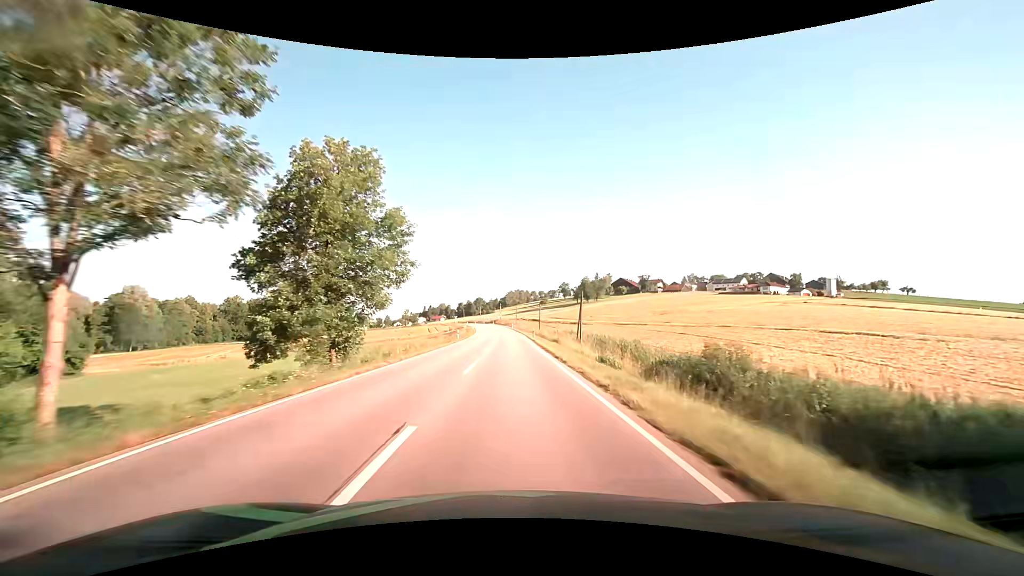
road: secondary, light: Day
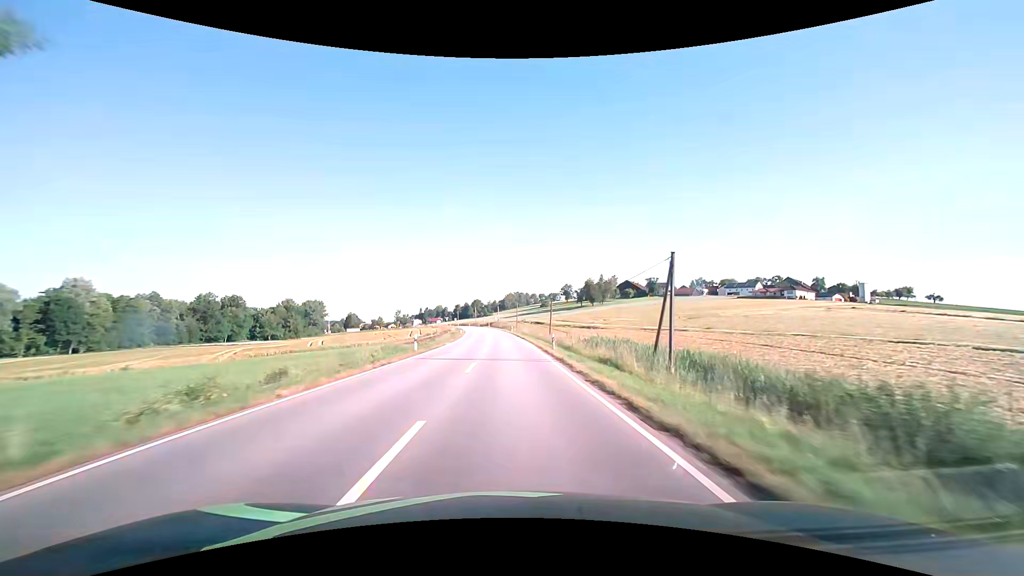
(0.0, +23.7) m; 0°
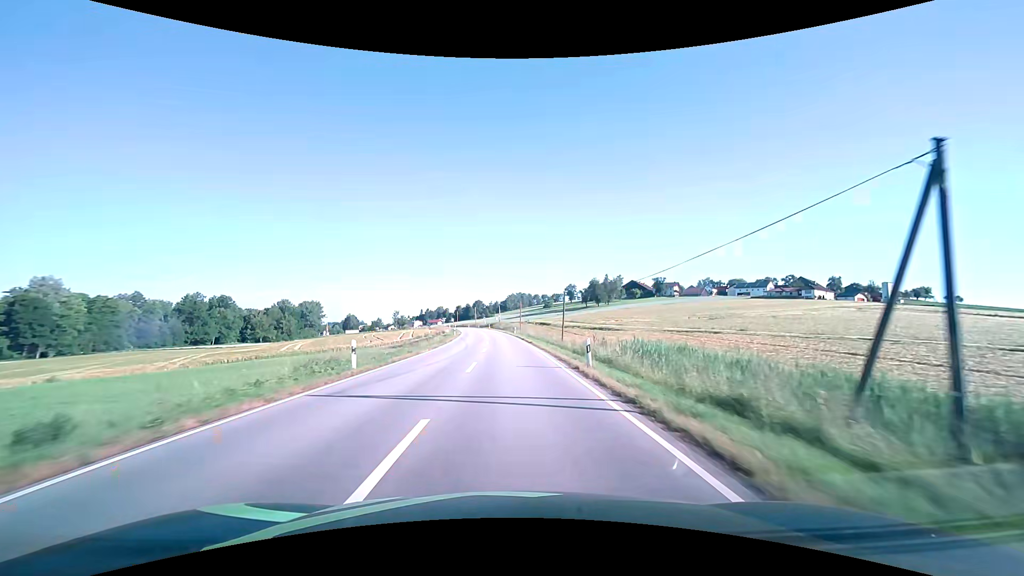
(0.0, +11.9) m; 0°
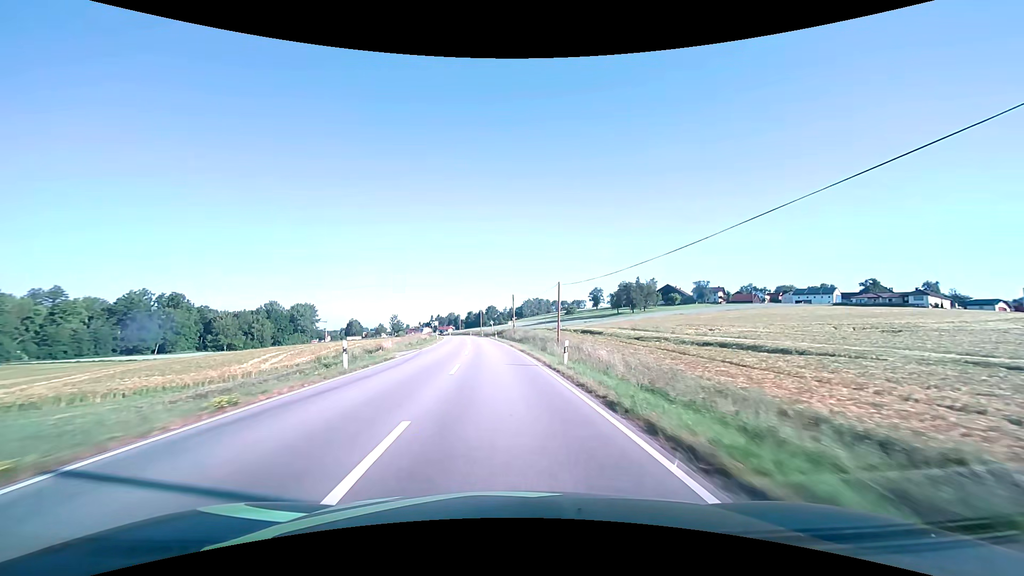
(-0.5, +48.2) m; -2°
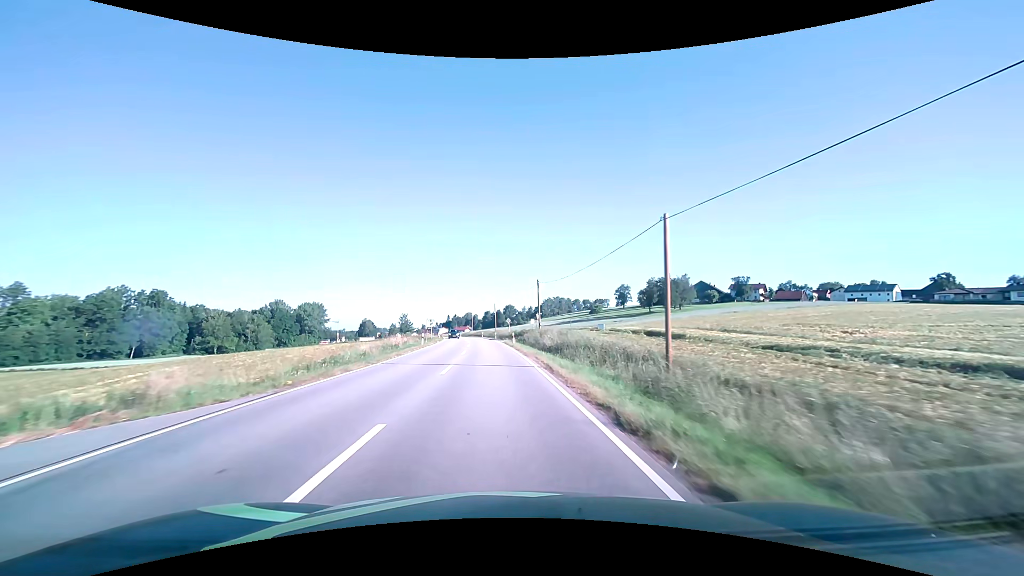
(-0.4, +24.3) m; -2°
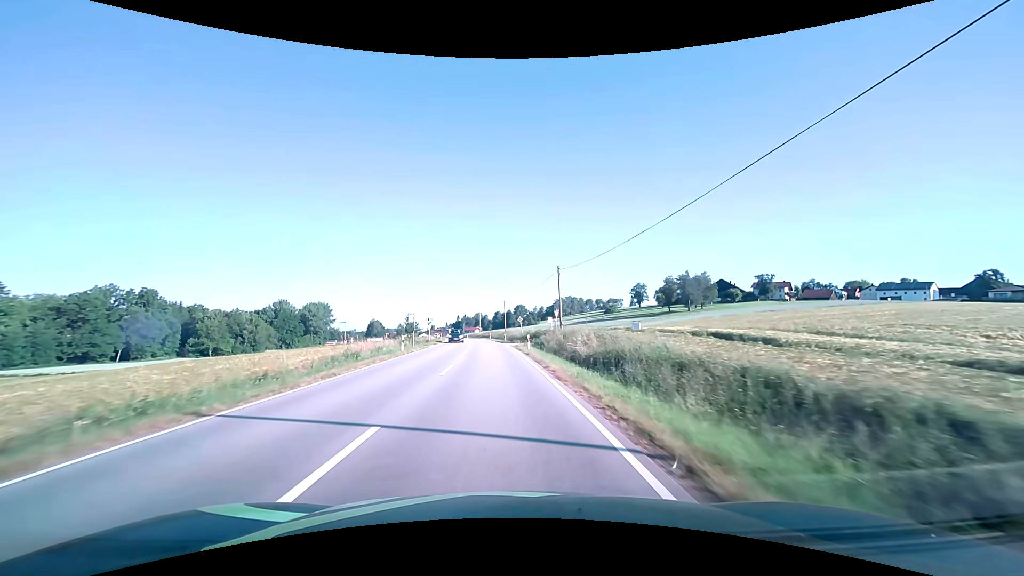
(-0.1, +12.2) m; -1°
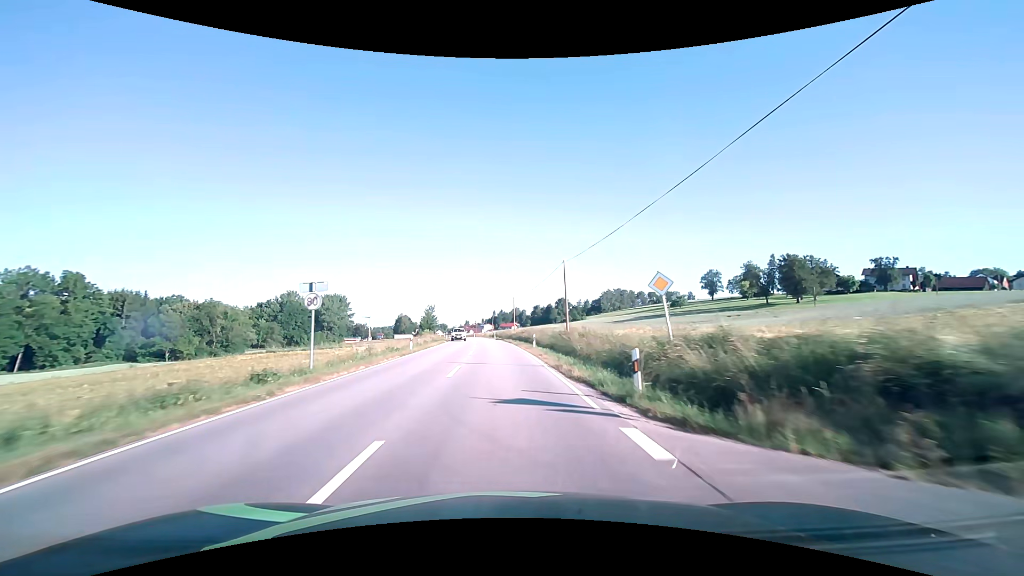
(-2.1, +49.3) m; -4°
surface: asphalt
